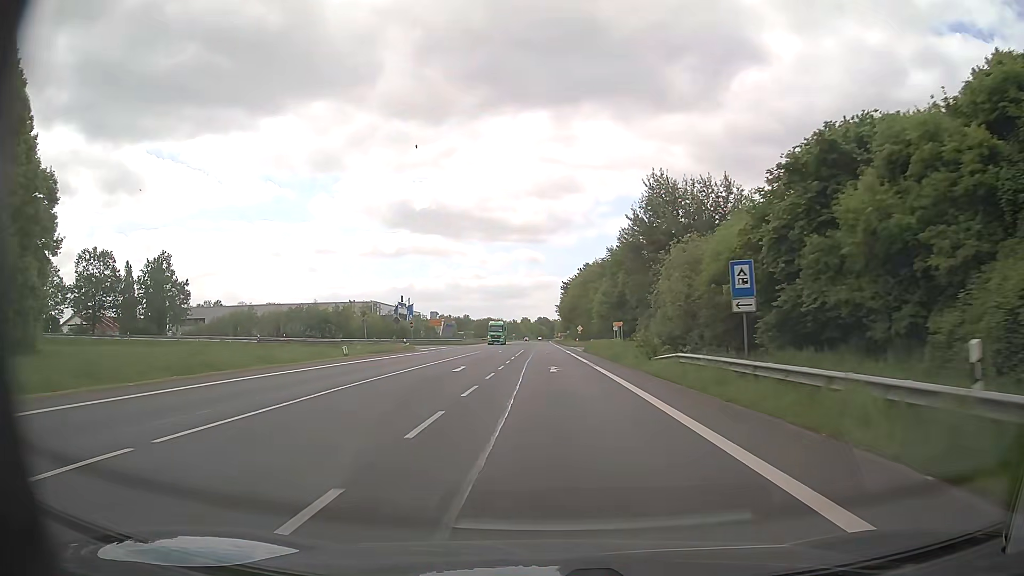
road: primary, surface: asphalt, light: Day
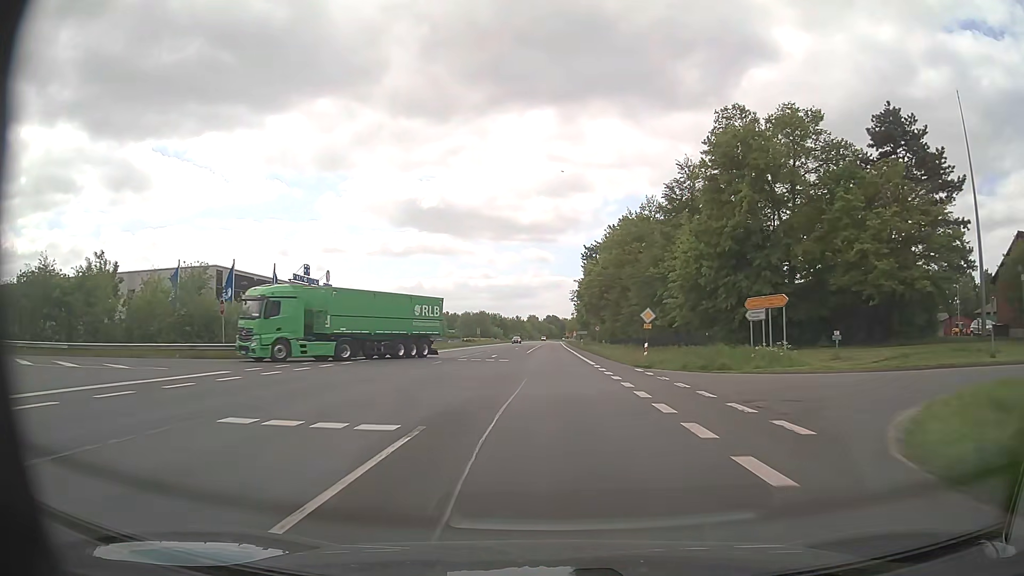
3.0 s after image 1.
(-0.5, +57.0) m; -1°
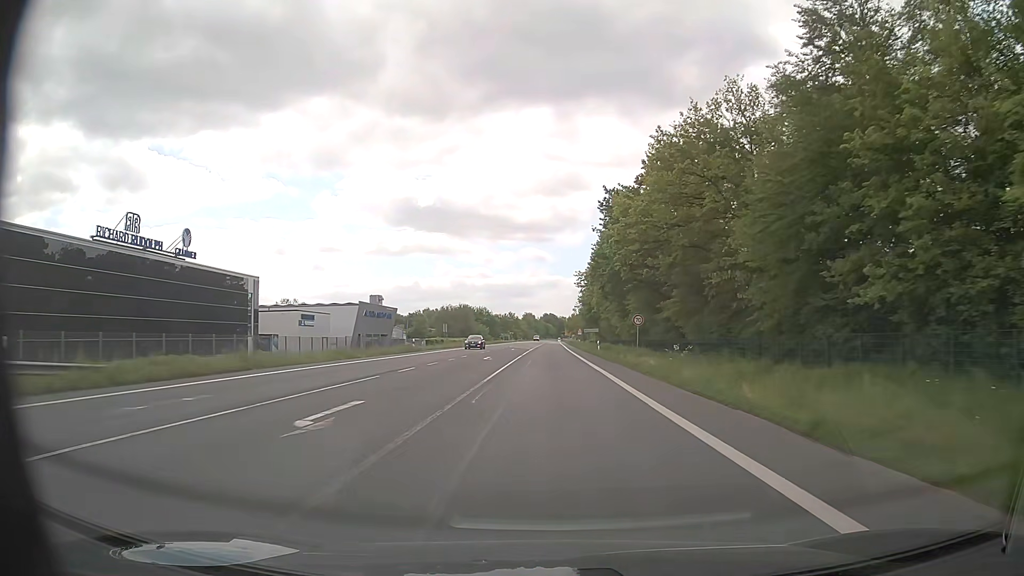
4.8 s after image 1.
(0.0, +34.3) m; 0°
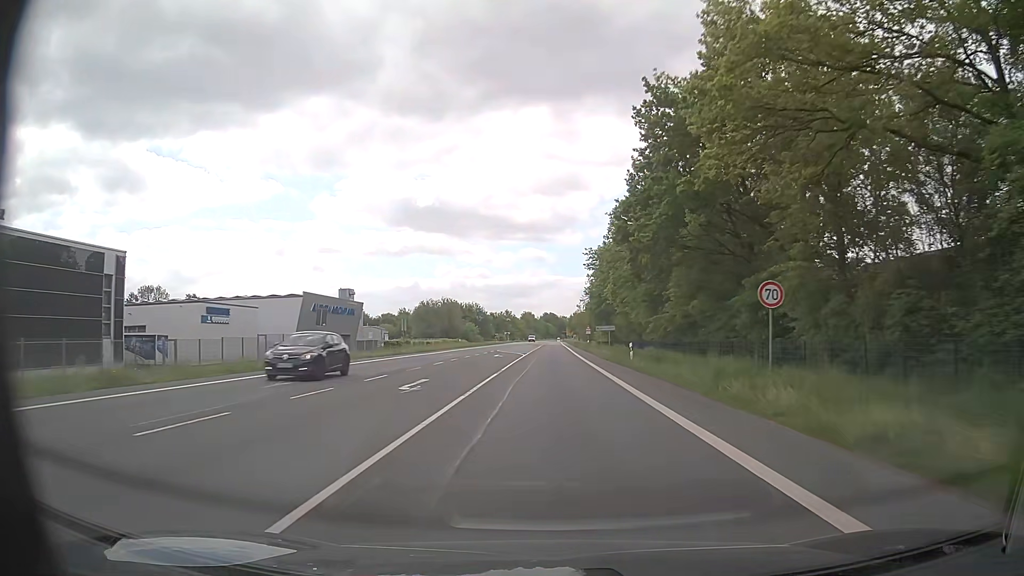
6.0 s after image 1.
(0.0, +22.9) m; 0°
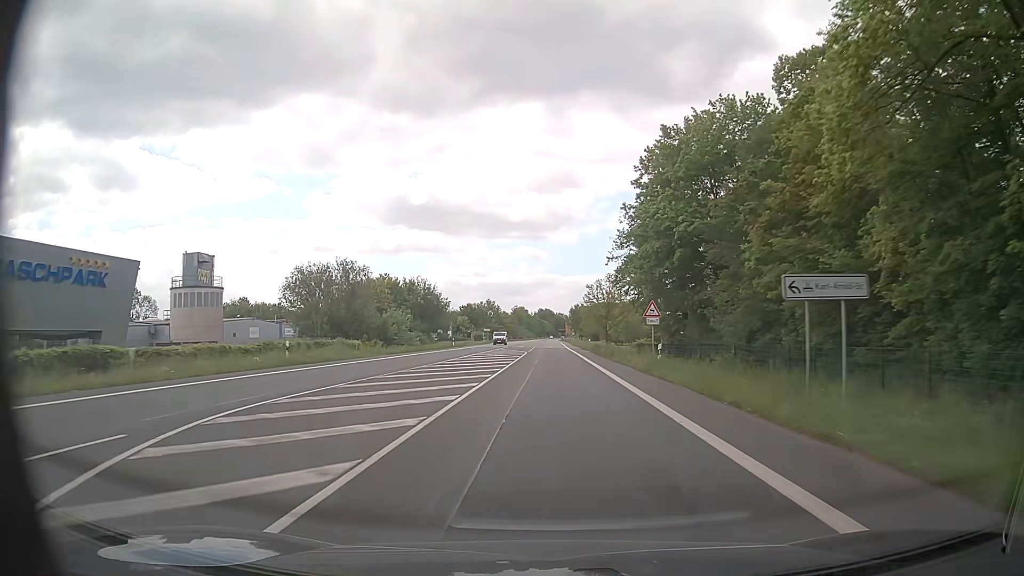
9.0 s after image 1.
(+0.3, +57.2) m; 0°
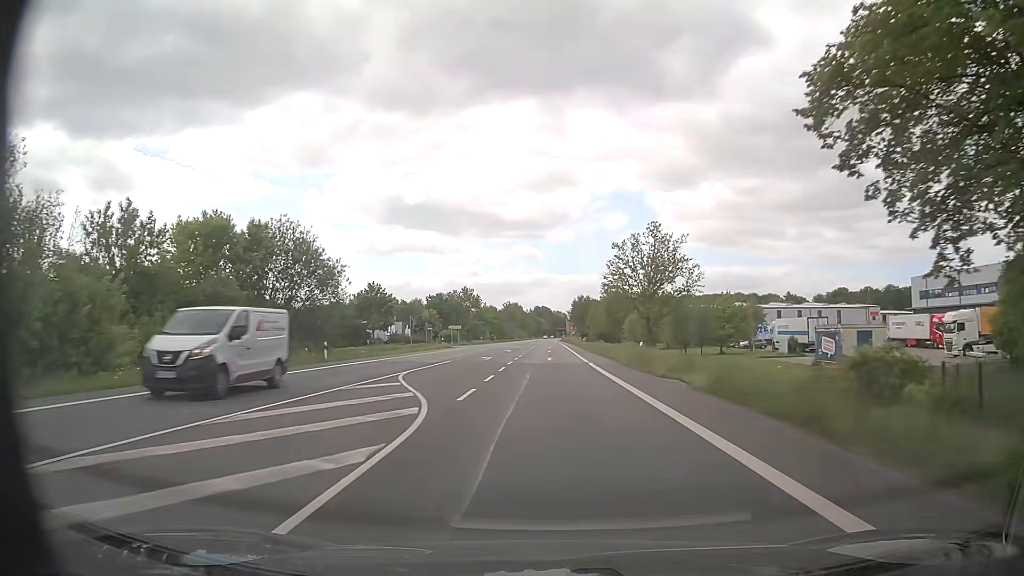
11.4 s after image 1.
(+0.2, +45.9) m; 0°
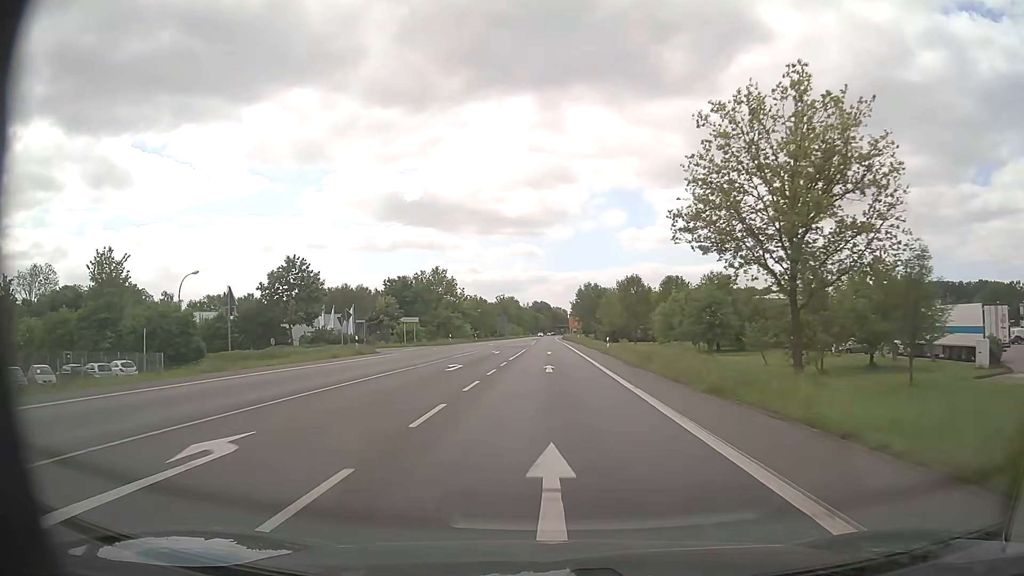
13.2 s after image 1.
(+0.1, +34.5) m; 0°
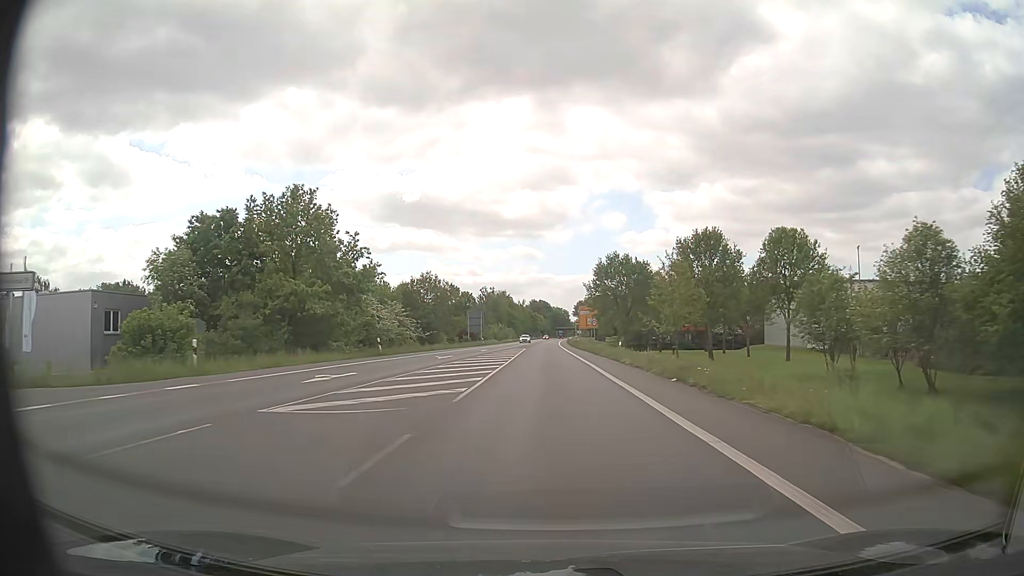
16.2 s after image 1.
(+0.2, +57.5) m; 0°
(0, +10) (0, +20) (0, +30) (0, +40) (0, +50) (0, +60) (0, +70) (0, +80) (0, +90) (0, +100) m
